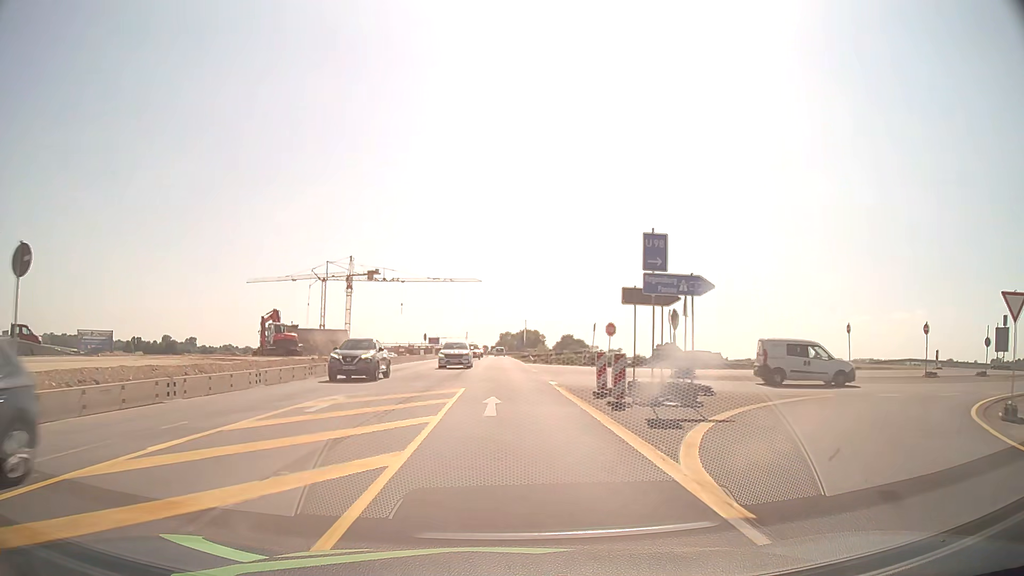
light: Day
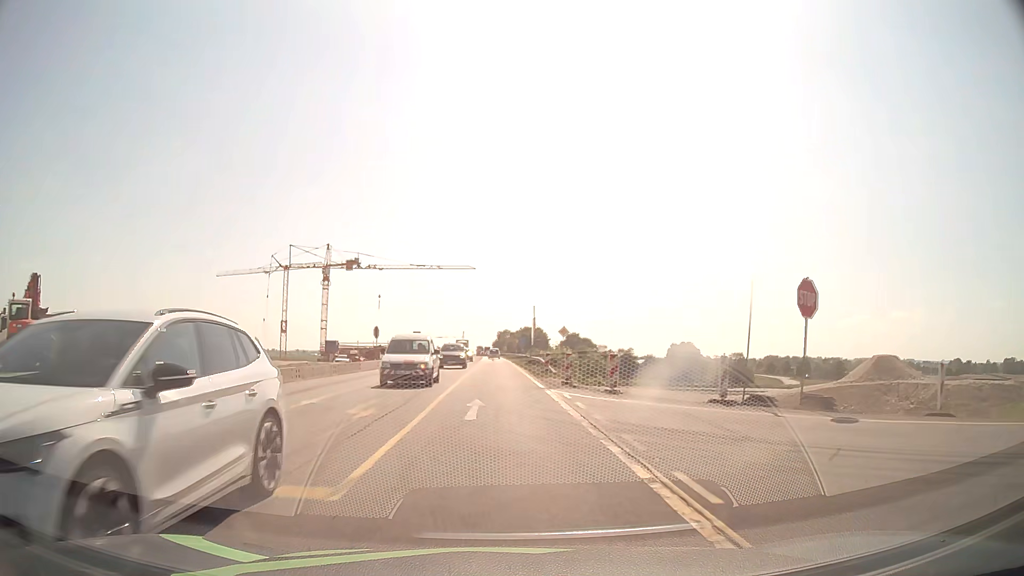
(+0.1, +30.6) m; 0°
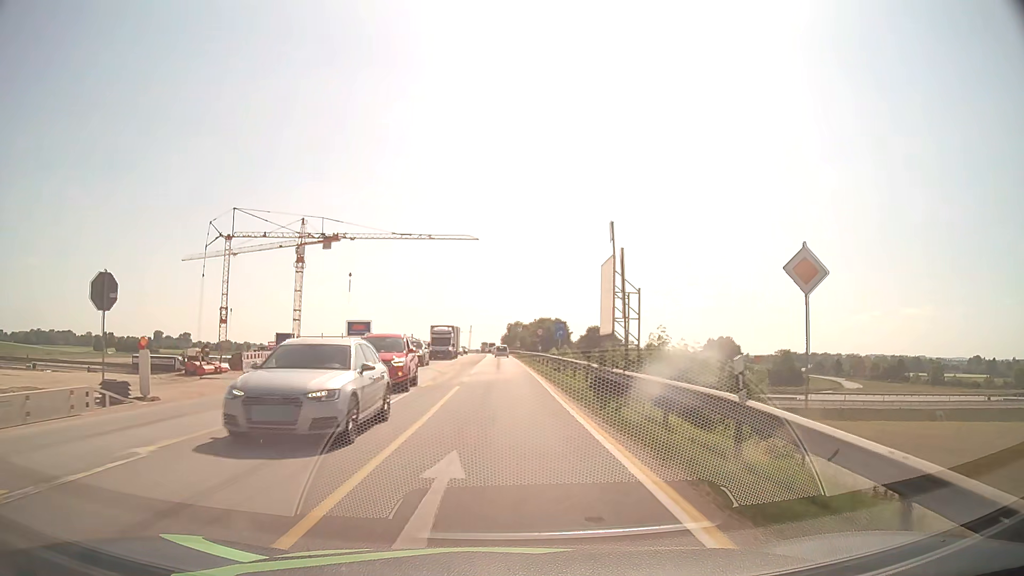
(-0.3, +38.3) m; -1°
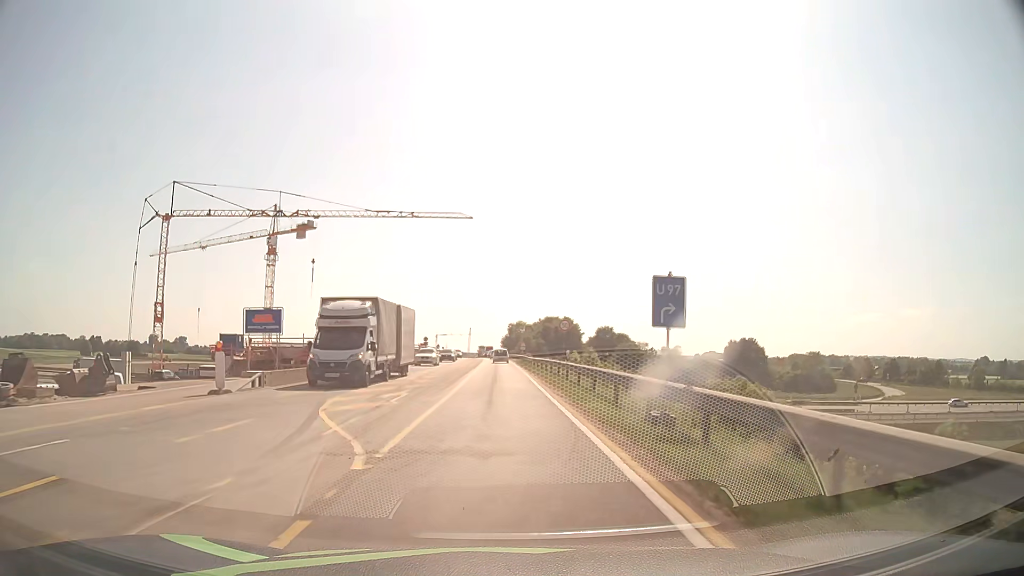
(0.0, +23.1) m; 0°
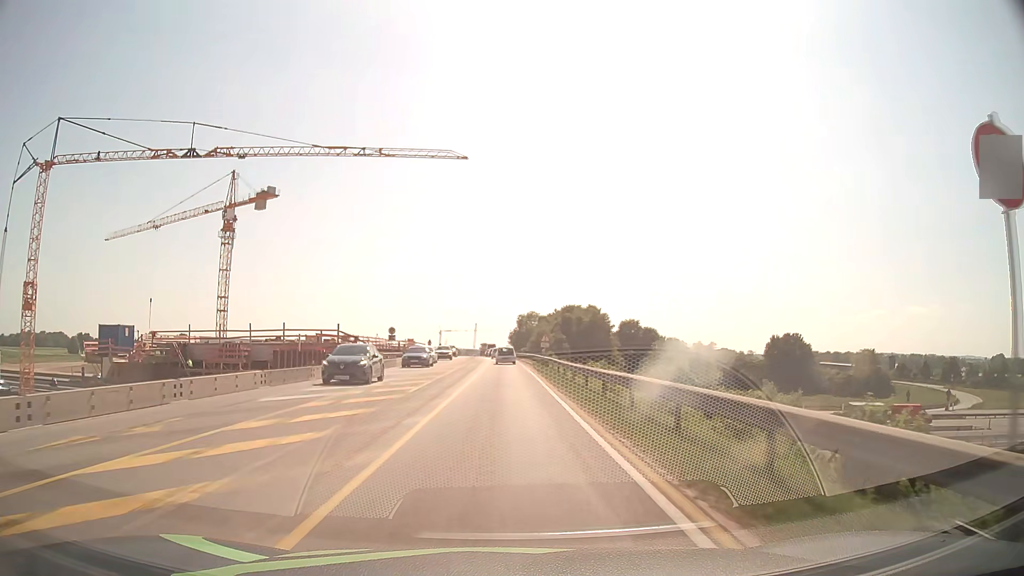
(-0.1, +30.6) m; -1°
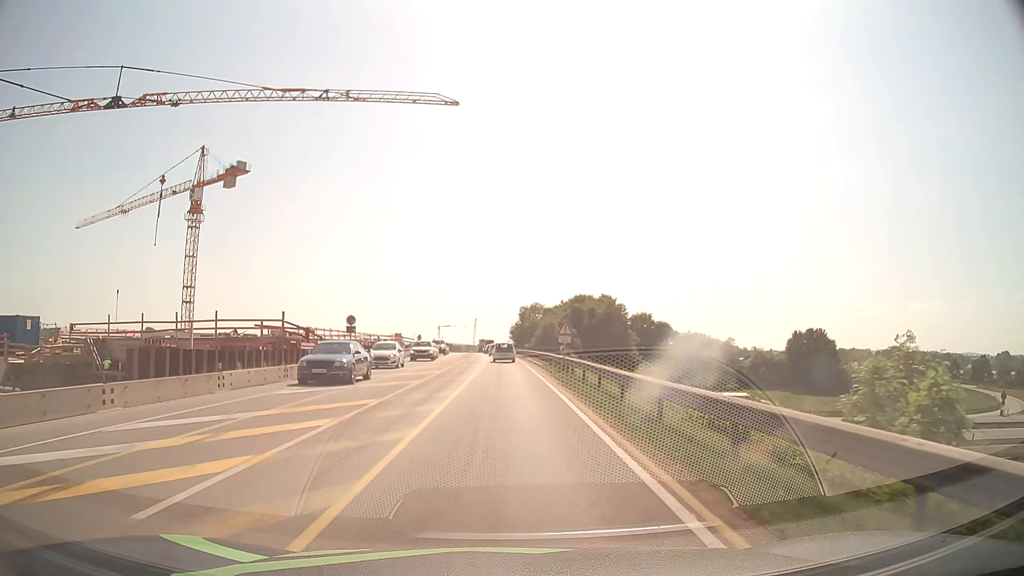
(0.0, +15.1) m; 0°
